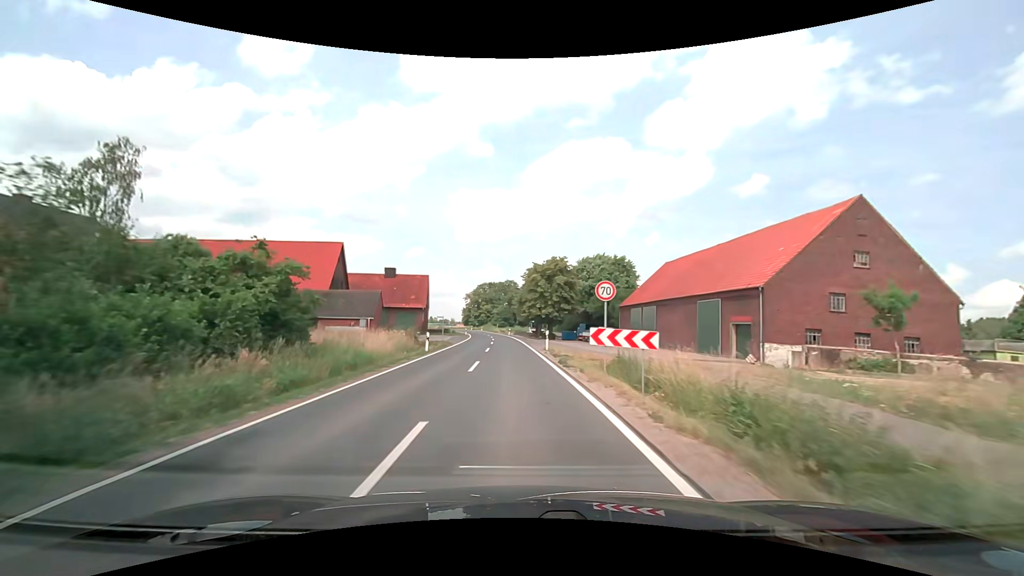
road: secondary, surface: asphalt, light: Day
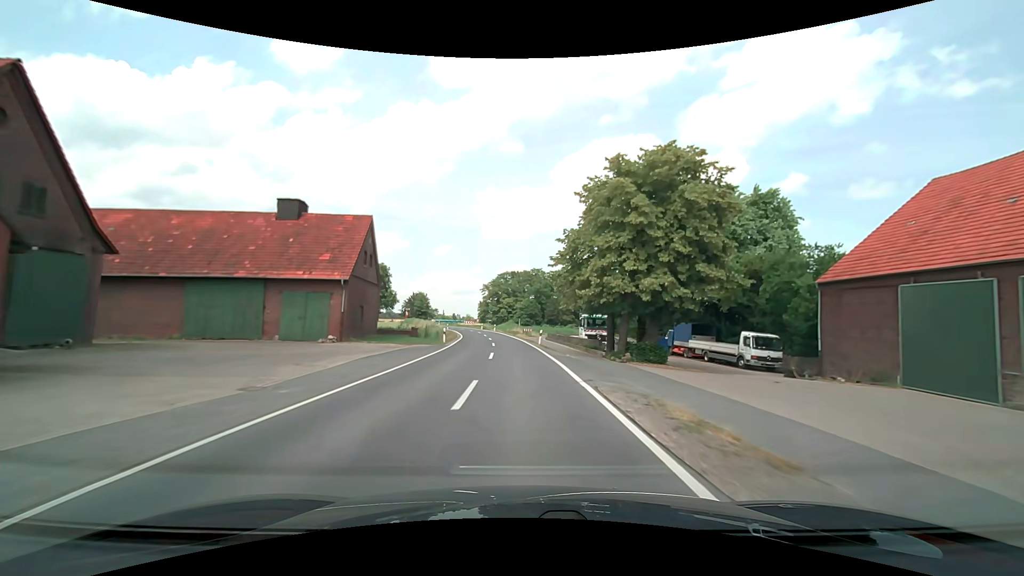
(-1.8, +42.9) m; -3°
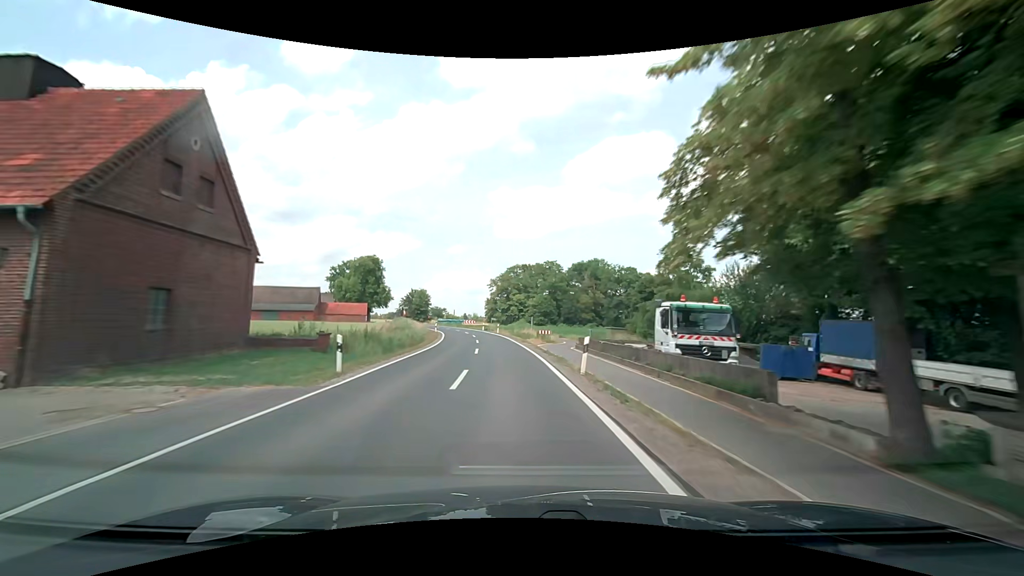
(0.0, +21.6) m; -1°
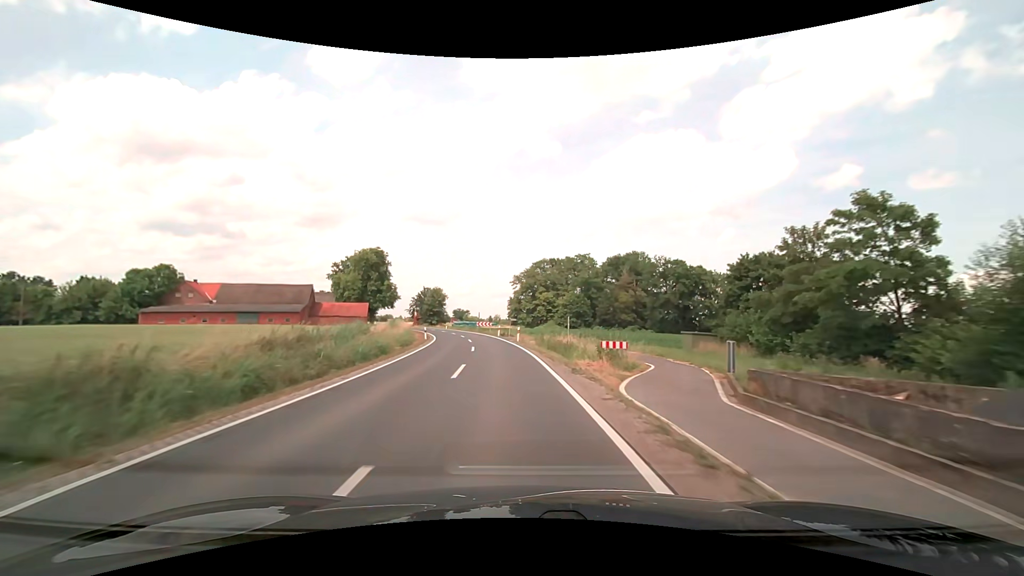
(-0.5, +21.6) m; -3°
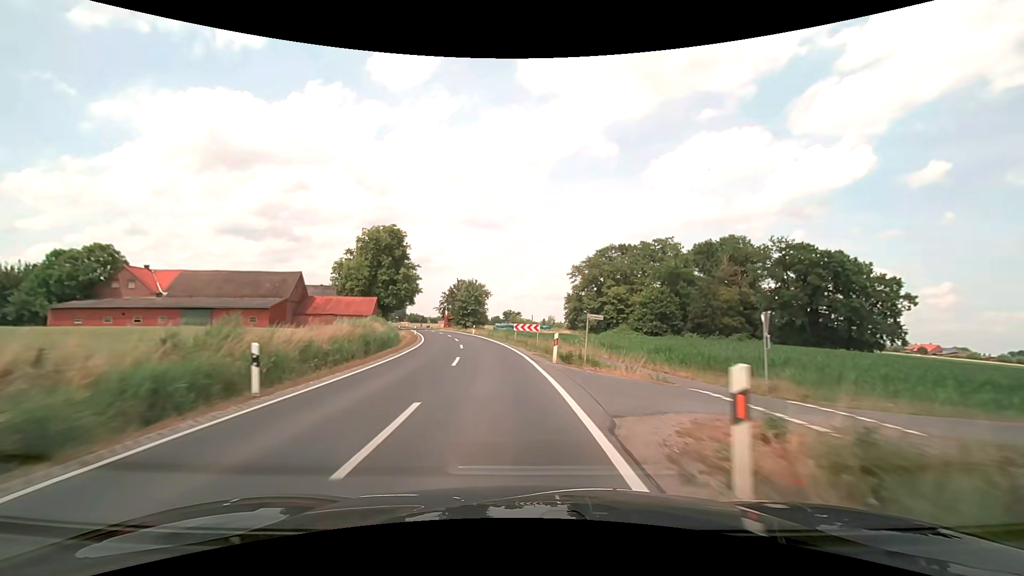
(-1.6, +32.3) m; -6°
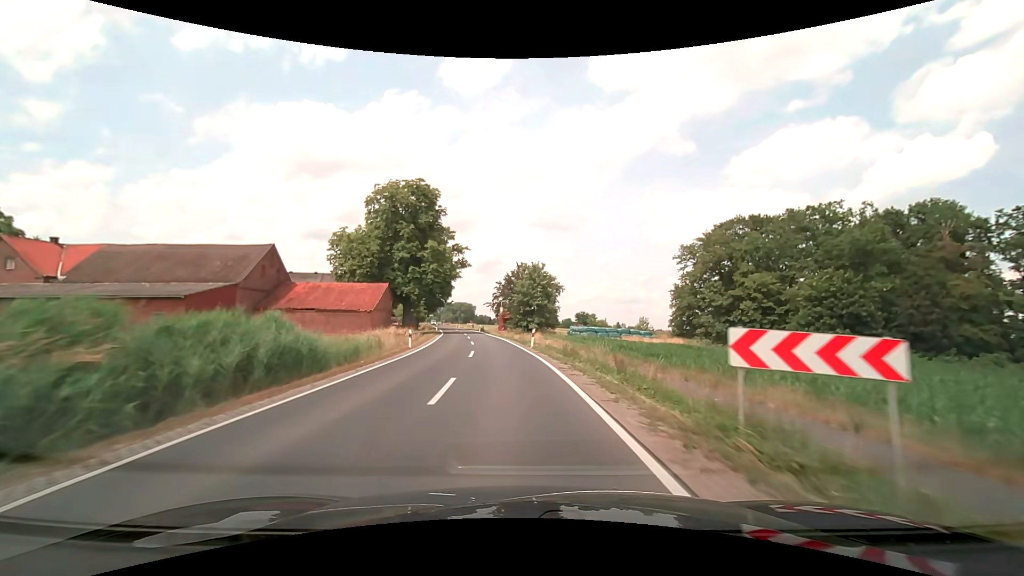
(-2.4, +32.1) m; -8°
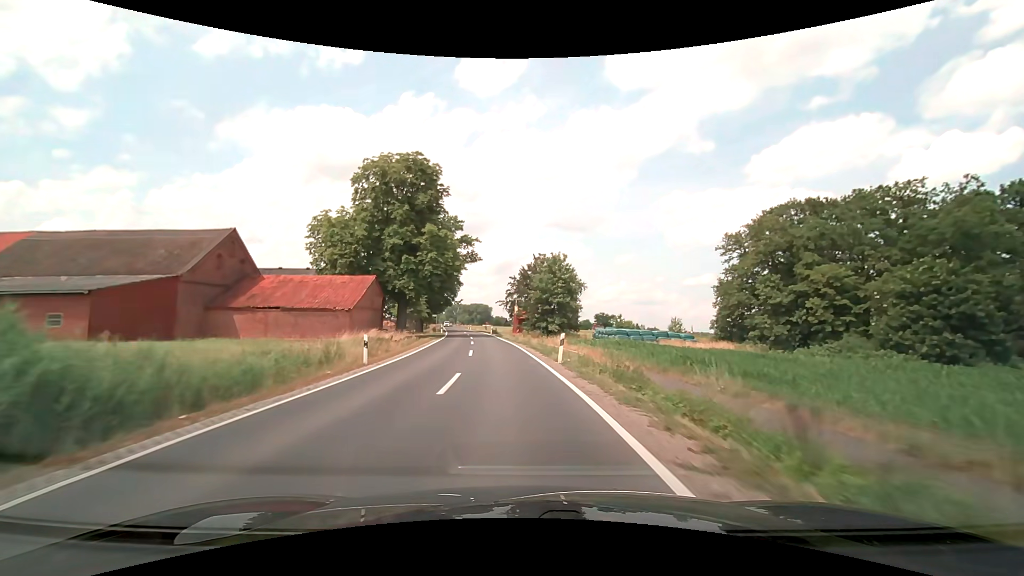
(-0.2, +10.7) m; -2°
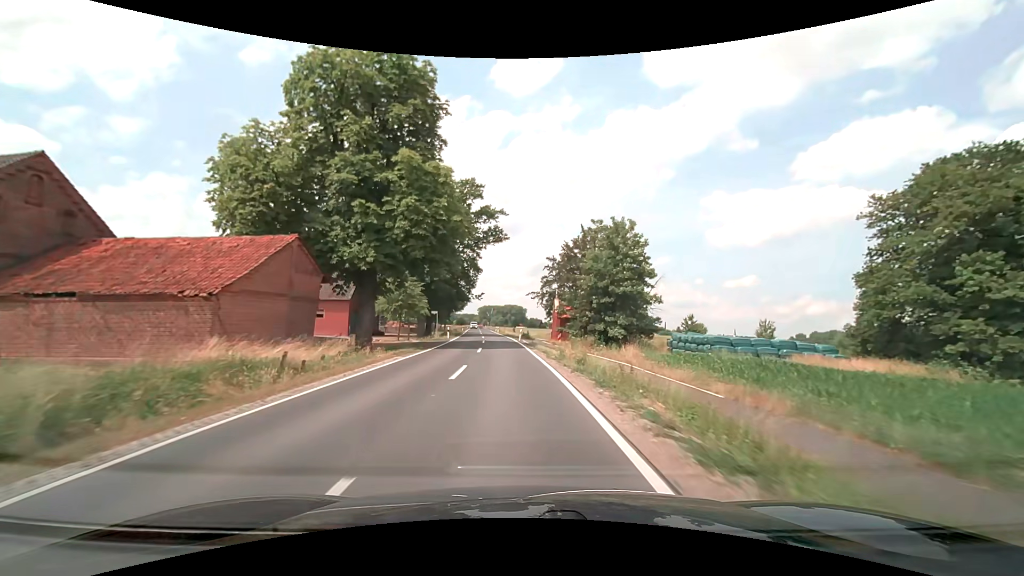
(-0.8, +21.4) m; -4°
(0, +10) (-1, +20) (-1, +30) (-2, +40) (-2, +50) (-3, +60) (-4, +70) (-5, +80) (-6, +90) (-7, +100) m
